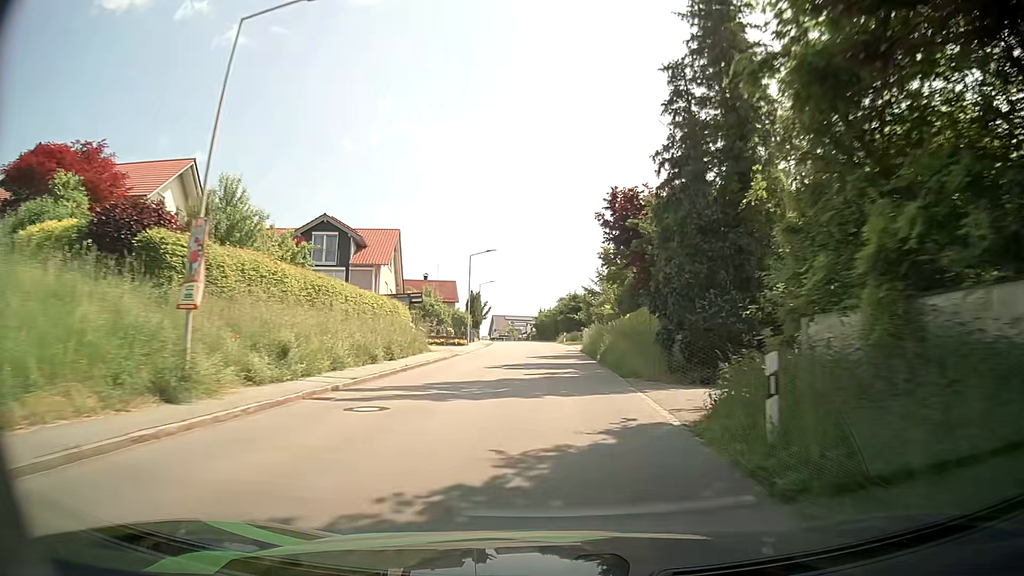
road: tertiary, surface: asphalt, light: Day
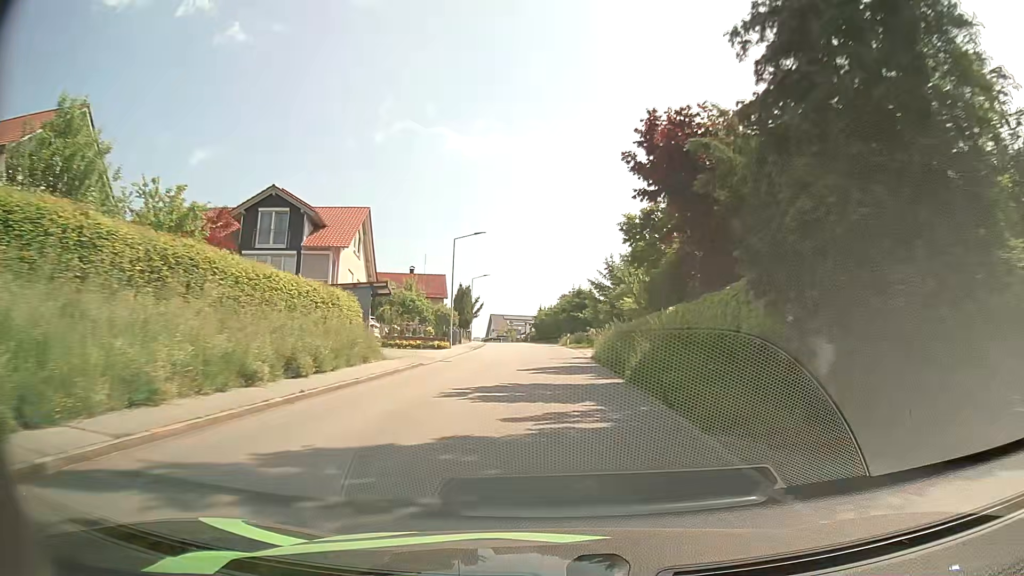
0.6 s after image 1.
(0.0, +10.1) m; 0°
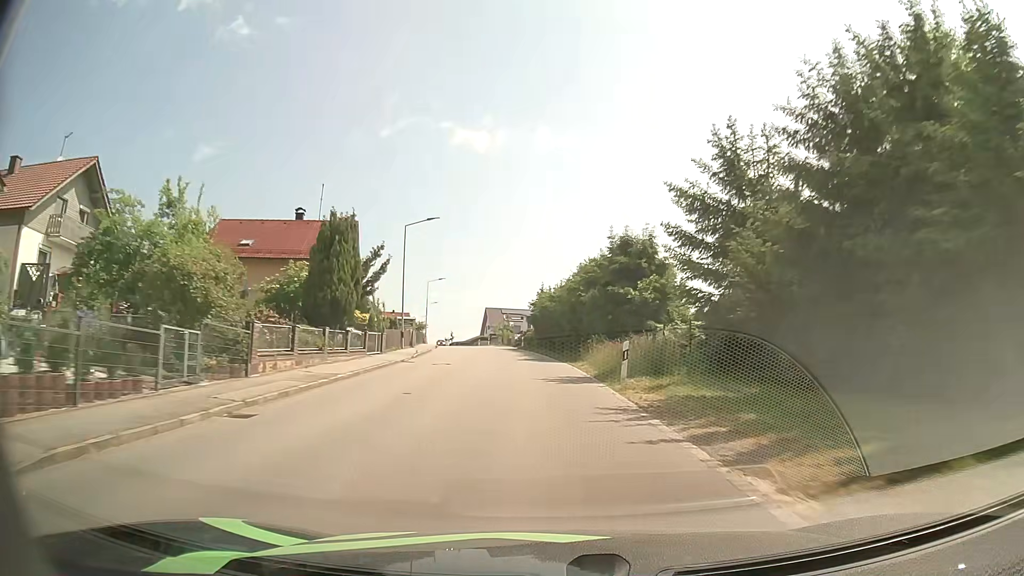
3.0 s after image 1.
(-0.1, +40.1) m; -1°
(0, +10) (0, +20) (-1, +30) (-2, +40) (-3, +50) (-4, +60) (-6, +70) (-7, +80) (-9, +89) (-11, +99) m
